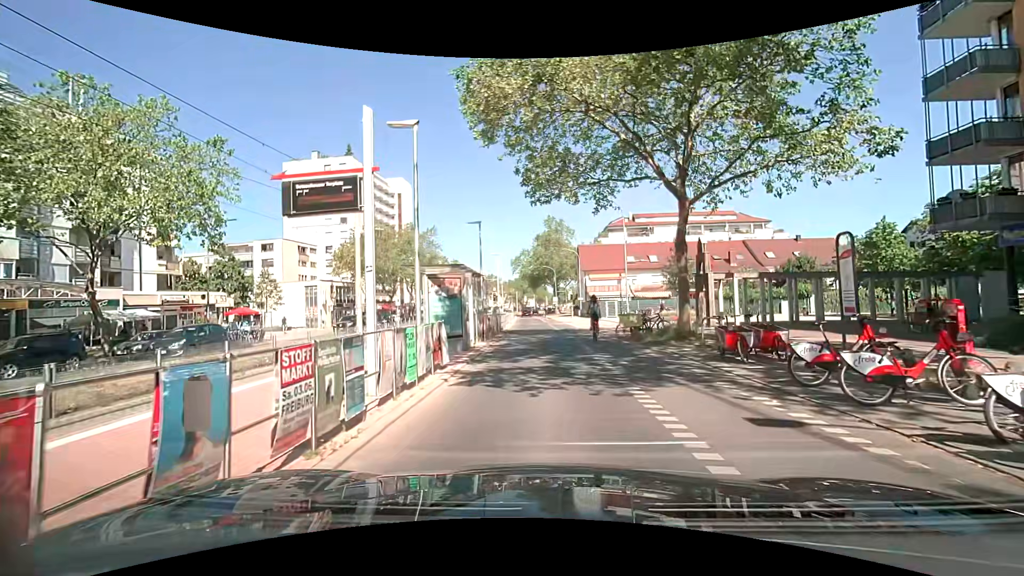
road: tertiary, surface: asphalt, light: Day
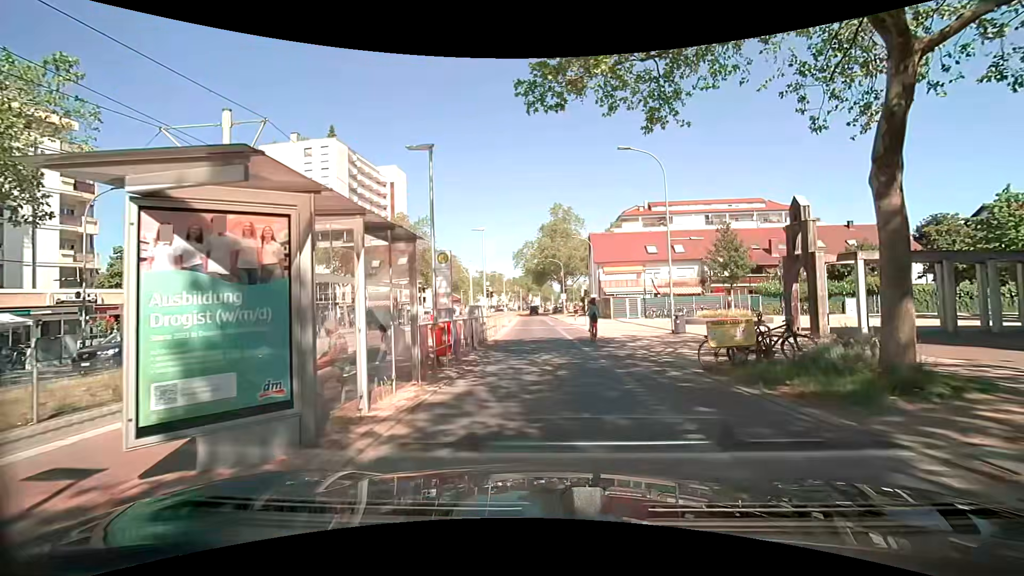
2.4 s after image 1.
(-0.1, +10.6) m; -1°
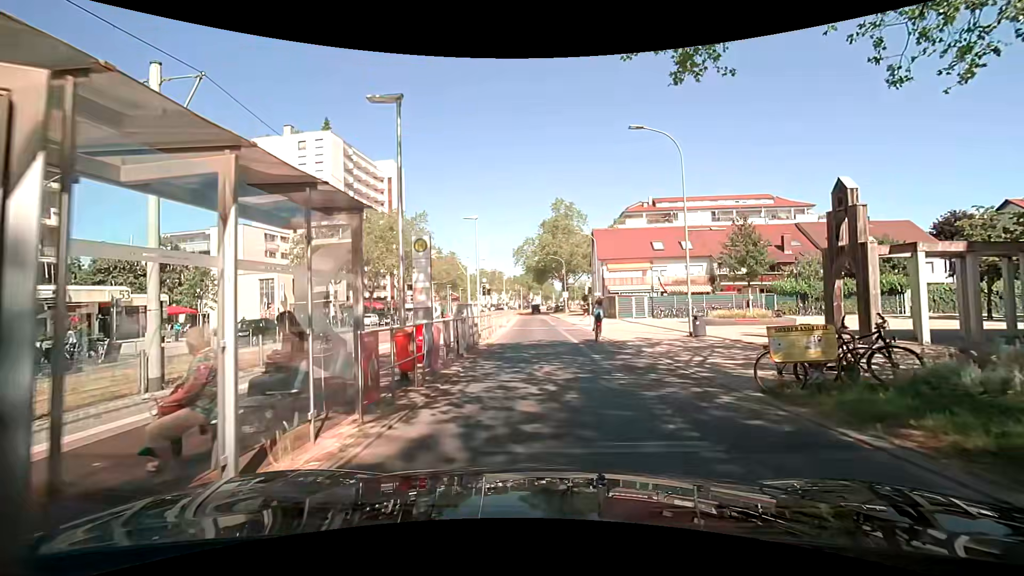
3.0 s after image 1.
(0.0, +2.7) m; -1°
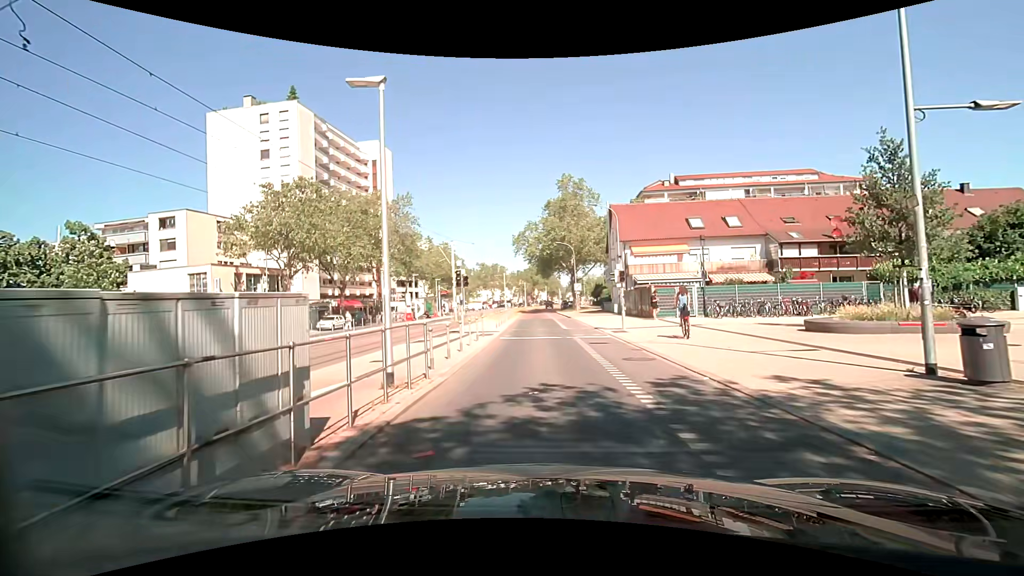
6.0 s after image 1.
(0.0, +12.7) m; 0°
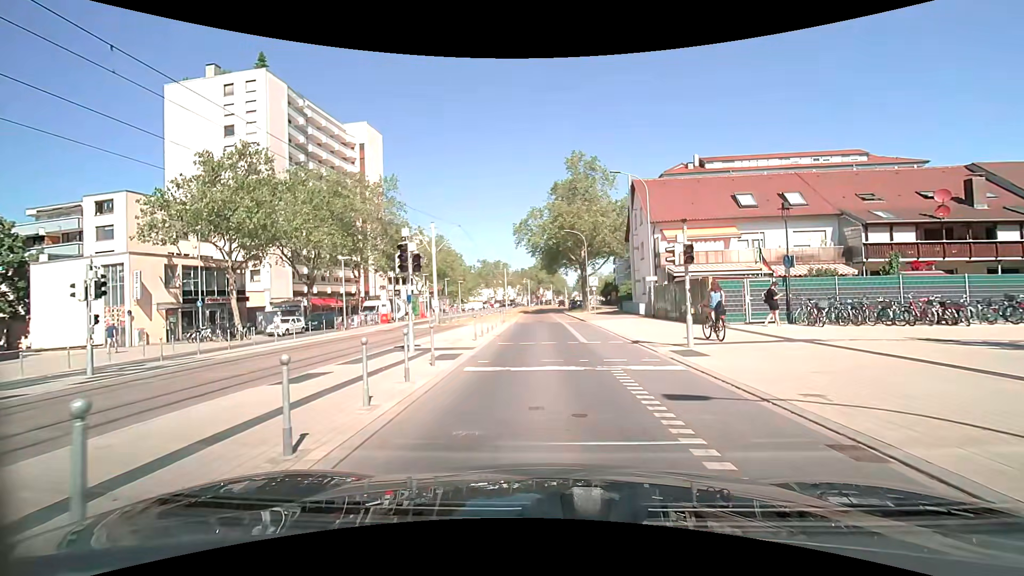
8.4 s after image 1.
(-0.1, +10.0) m; 0°
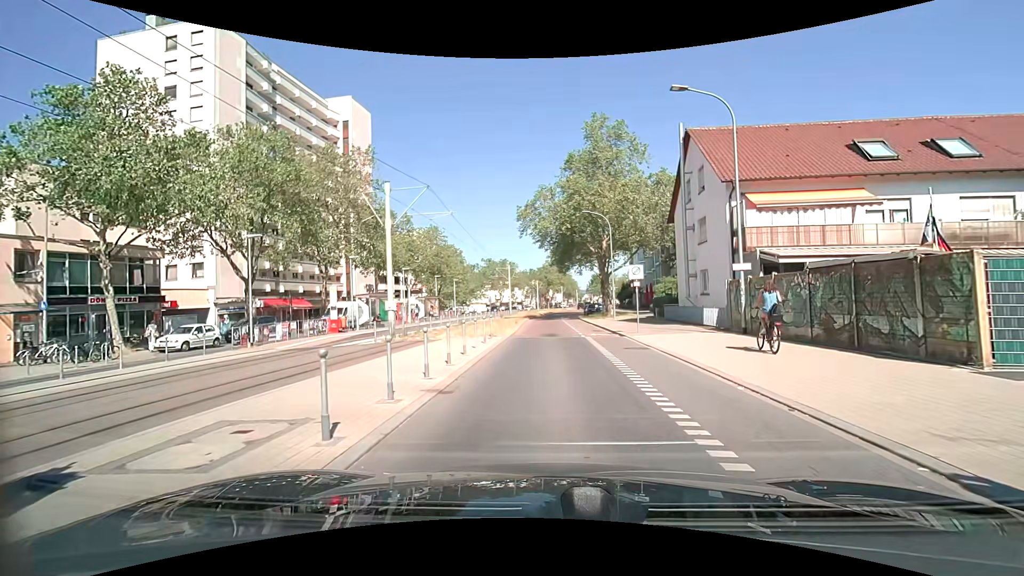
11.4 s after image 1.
(-0.4, +12.5) m; -3°
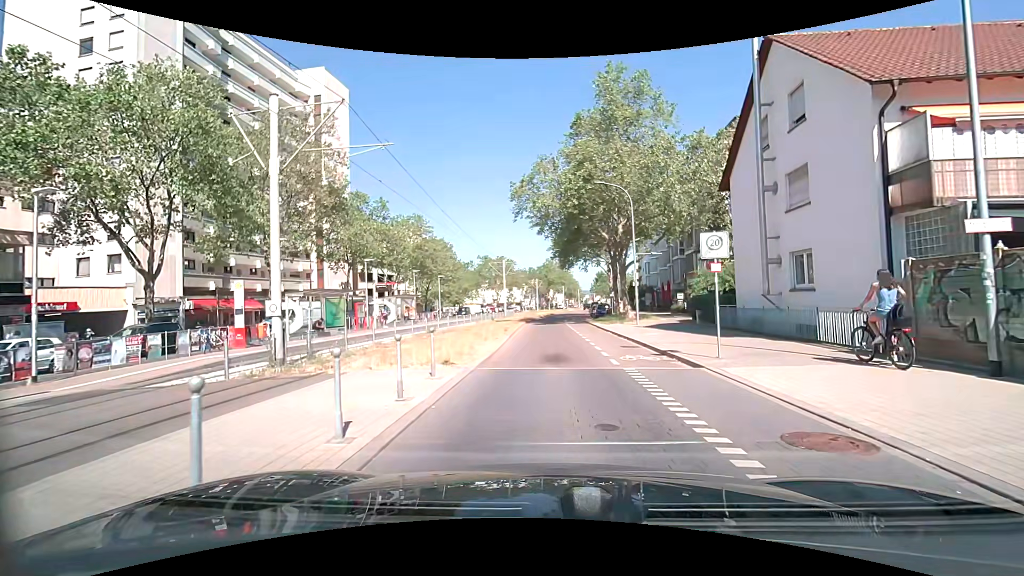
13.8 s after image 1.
(0.0, +10.0) m; 0°
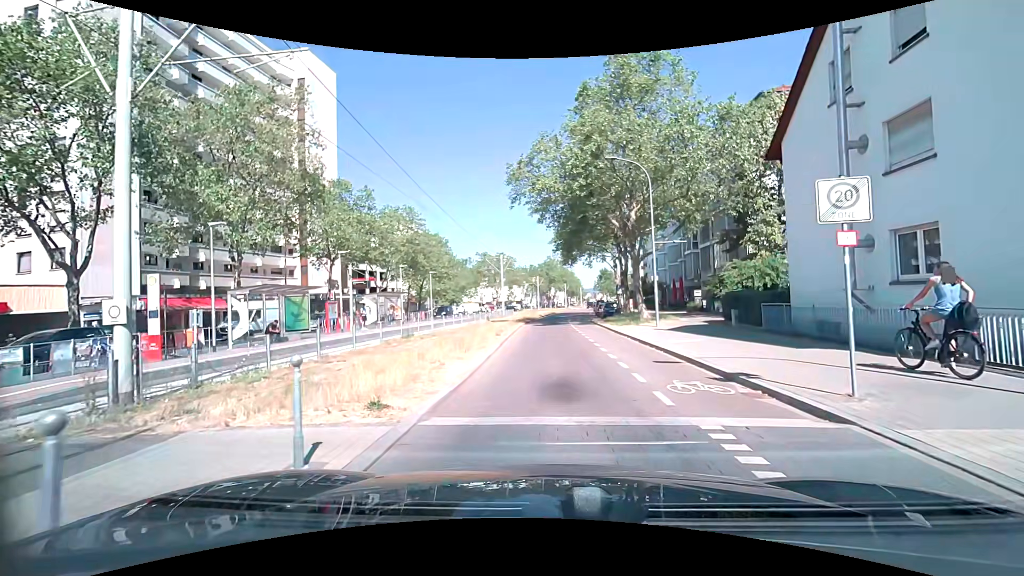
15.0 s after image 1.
(0.0, +5.0) m; +1°
(0, +10) (0, +20) (-1, +30) (-1, +40) (0, +50) (0, +60) (+1, +70) (+1, +80) (+2, +90) (+4, +100) m
